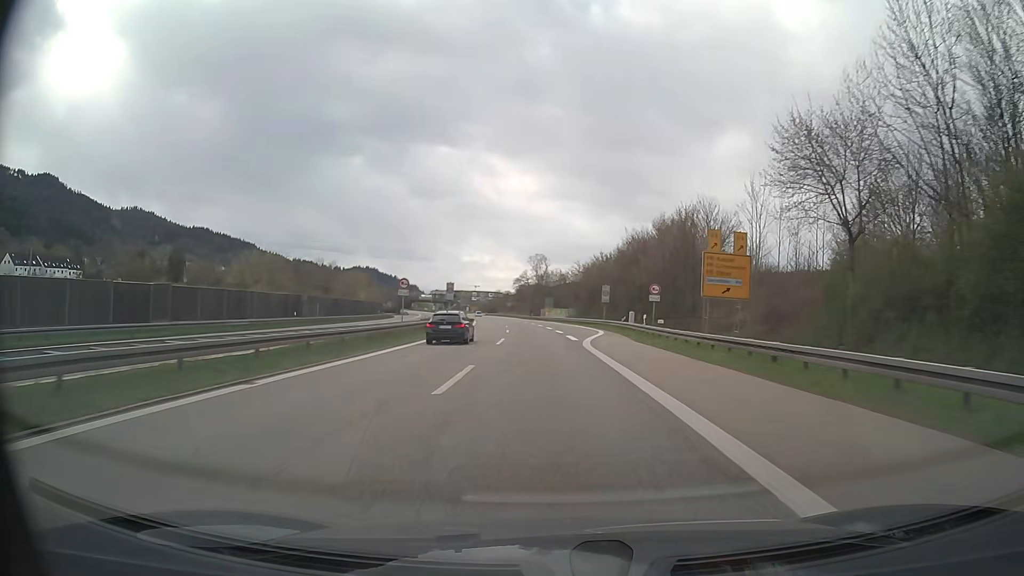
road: trunk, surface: asphalt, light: Day
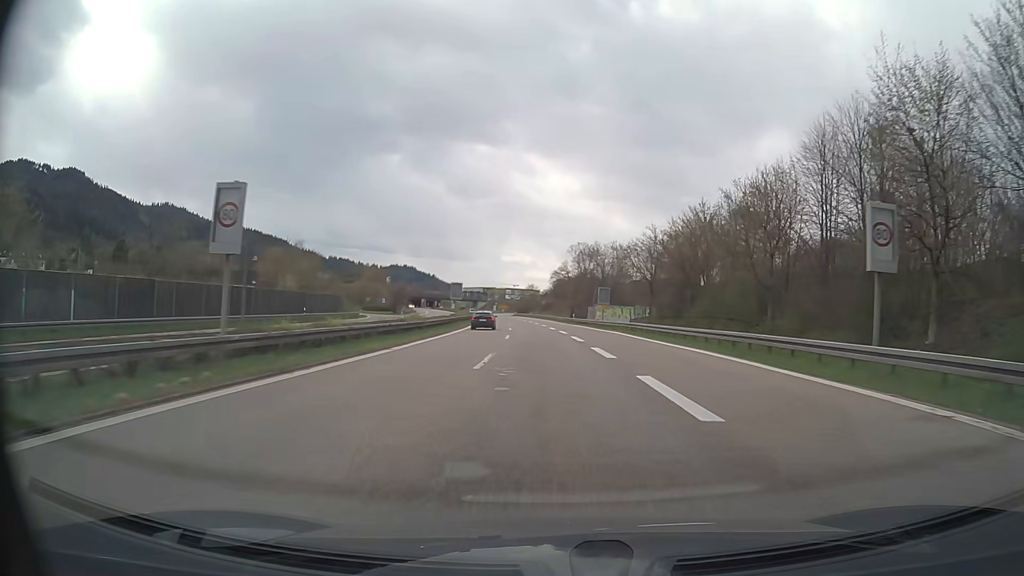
(-1.5, +49.2) m; -3°
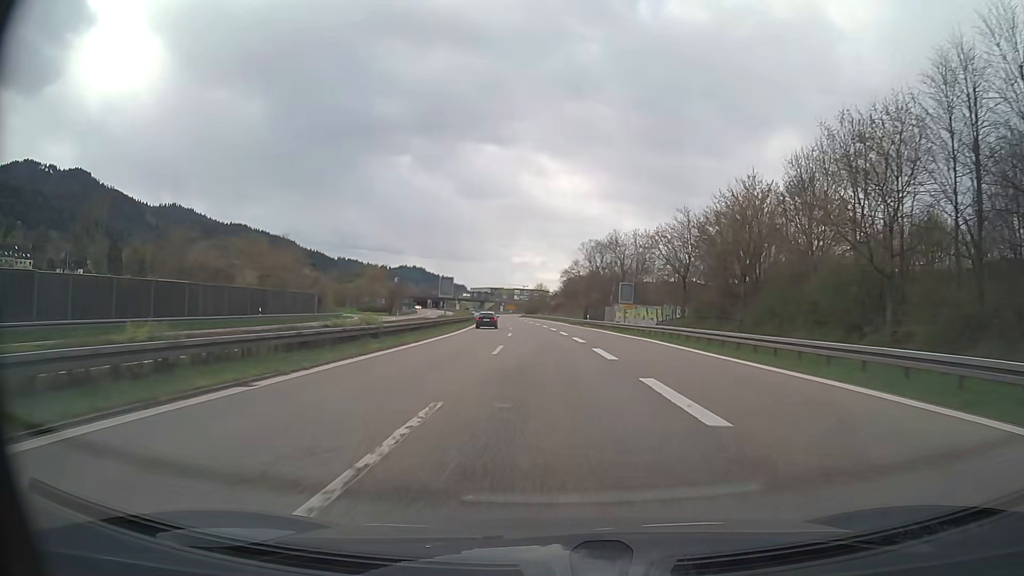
(-0.1, +12.3) m; -1°
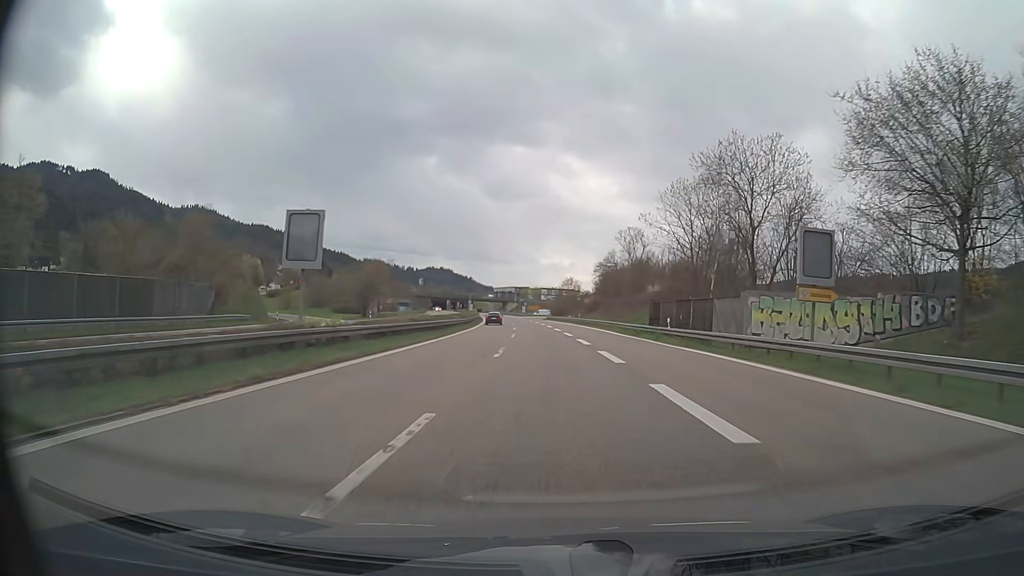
(-0.9, +36.9) m; -3°
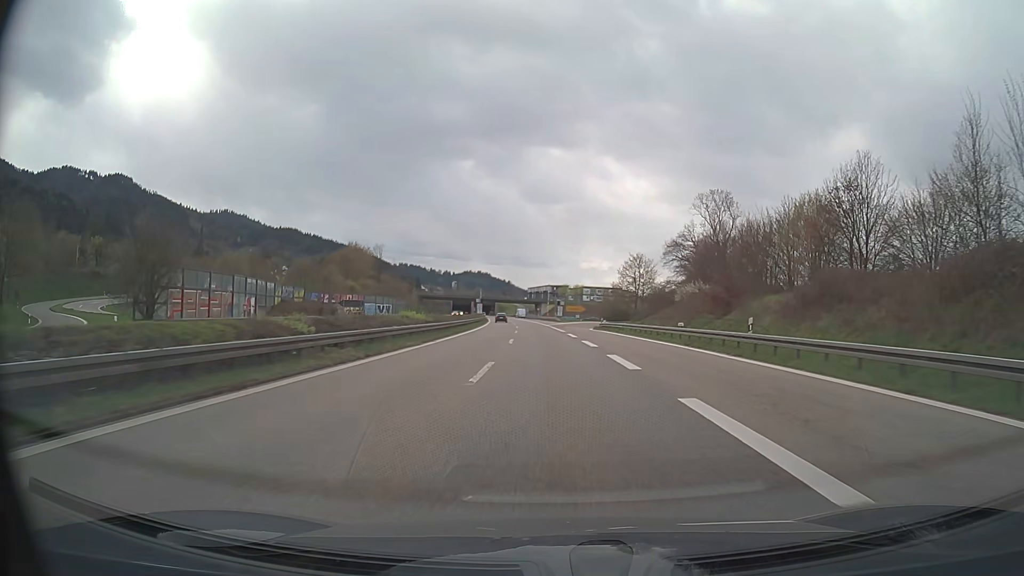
(-2.1, +62.3) m; -4°
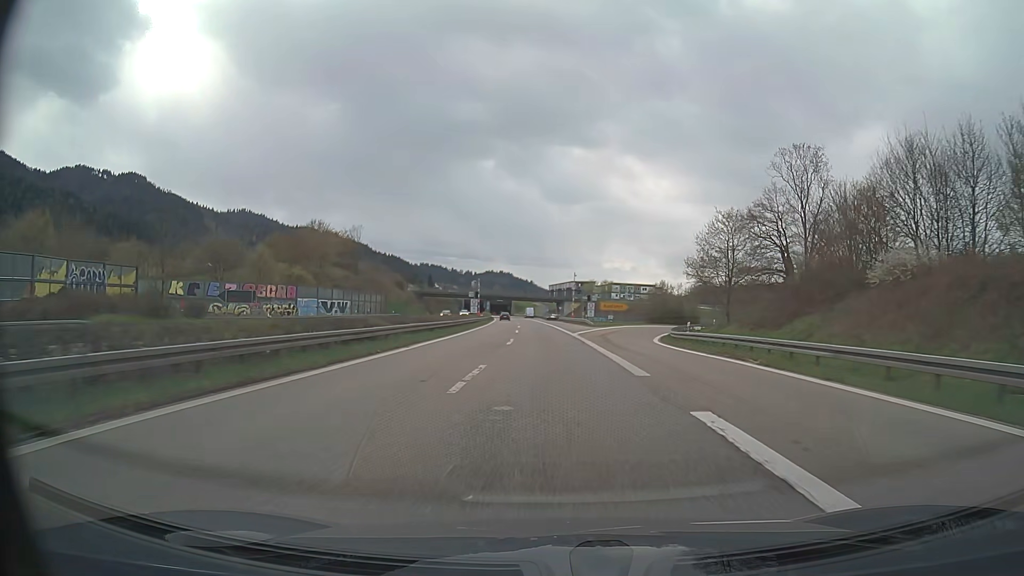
(-0.5, +37.6) m; -2°
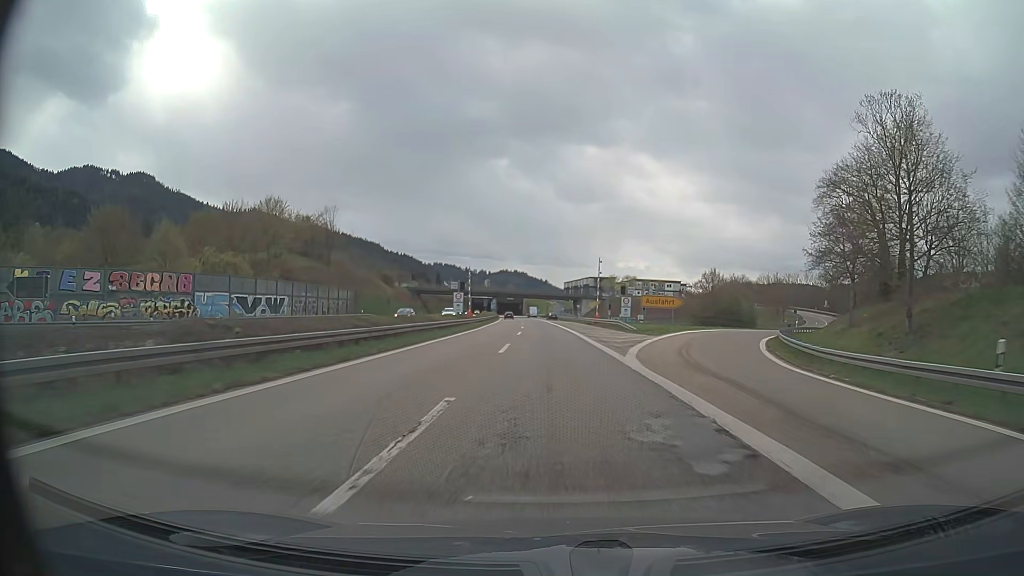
(-0.3, +25.1) m; -1°
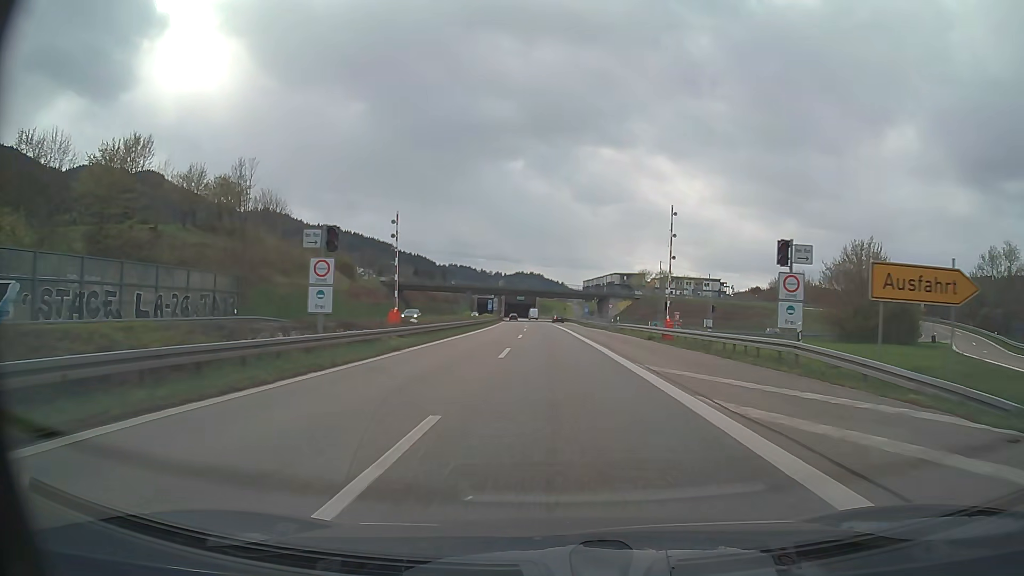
(-0.6, +37.6) m; -2°
(0, +10) (0, +20) (0, +30) (0, +40) (-1, +50) (-1, +60) (-1, +70) (-1, +80) (-2, +90) (-2, +100) m
